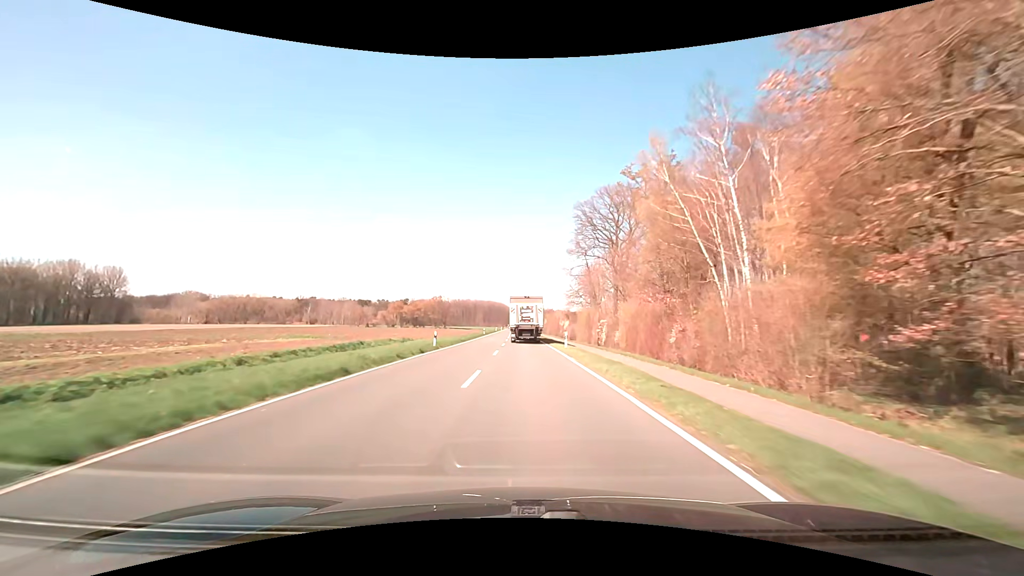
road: secondary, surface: asphalt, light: Day
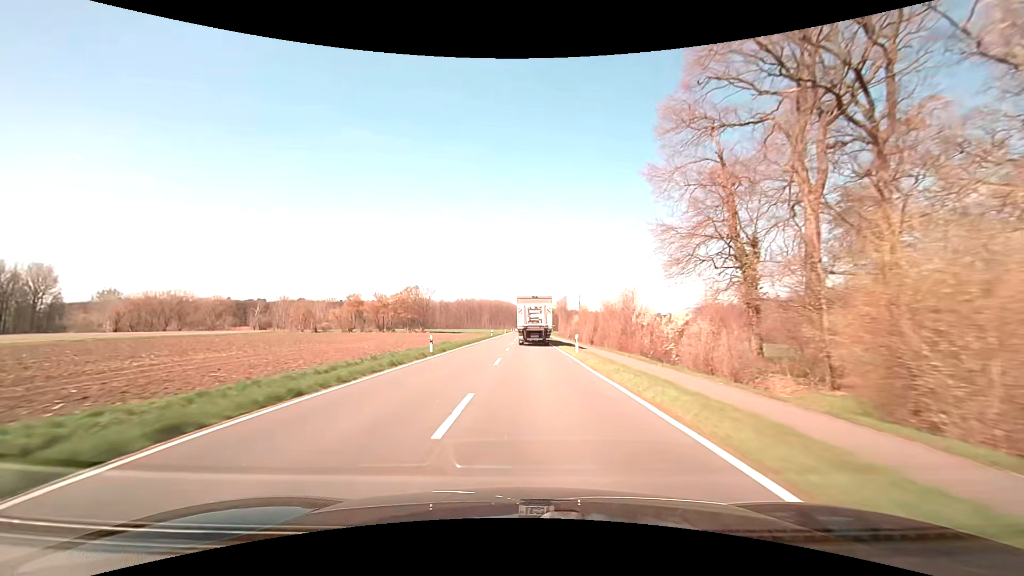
(-0.5, +53.8) m; -1°
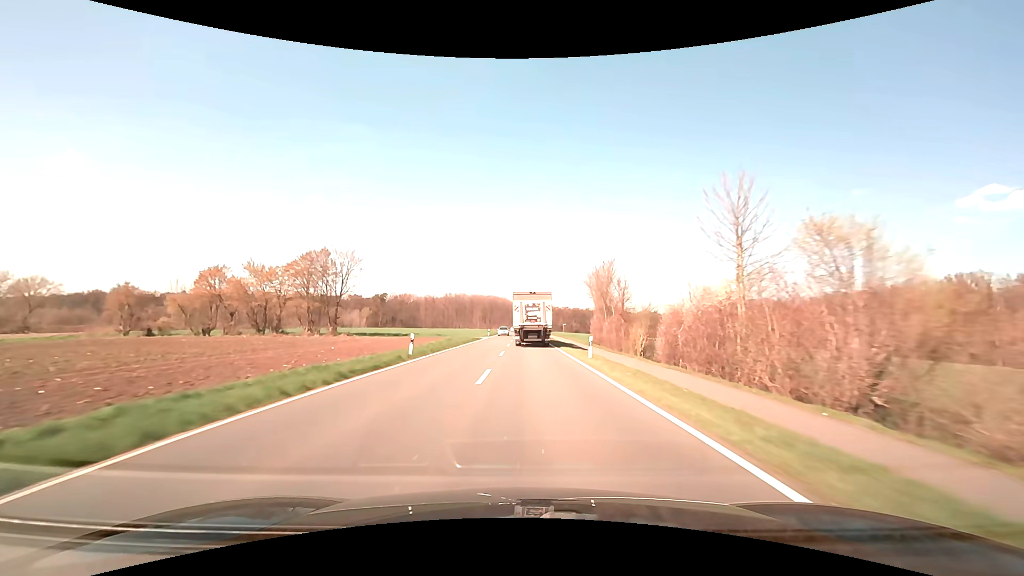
(-0.2, +55.8) m; 0°
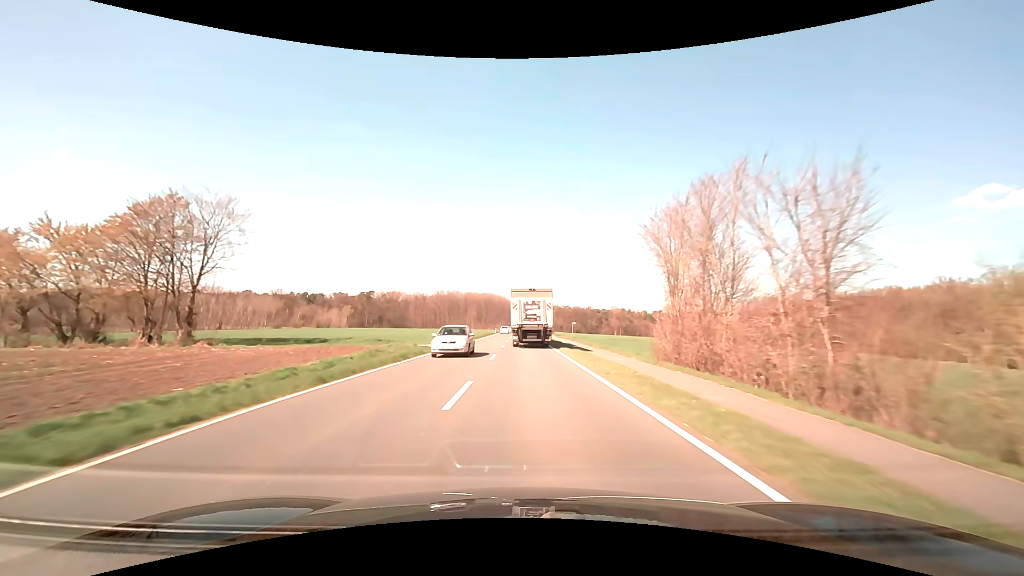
(+0.1, +28.3) m; 0°
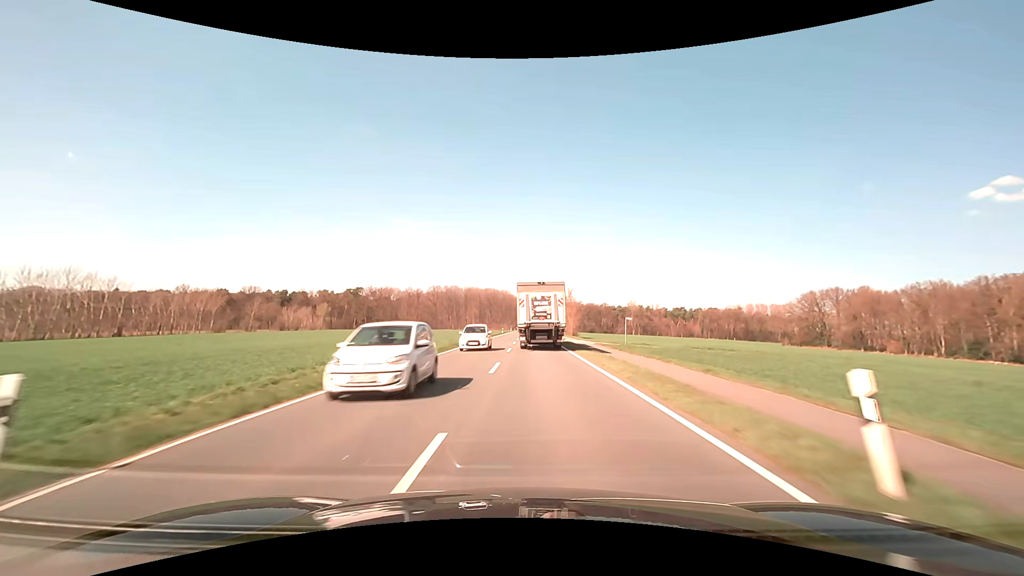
(-0.3, +42.9) m; -1°
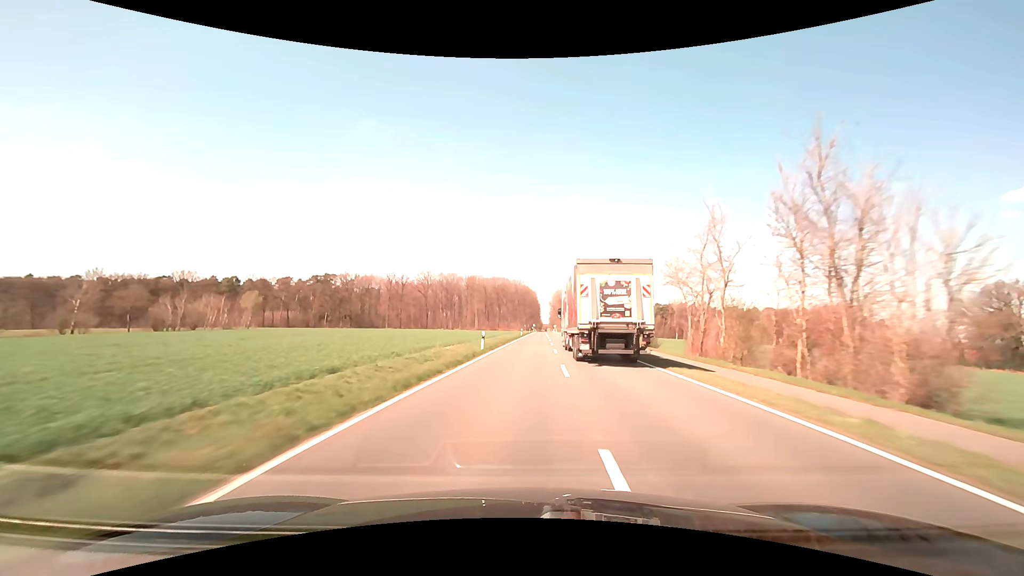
(-1.0, +74.7) m; -2°
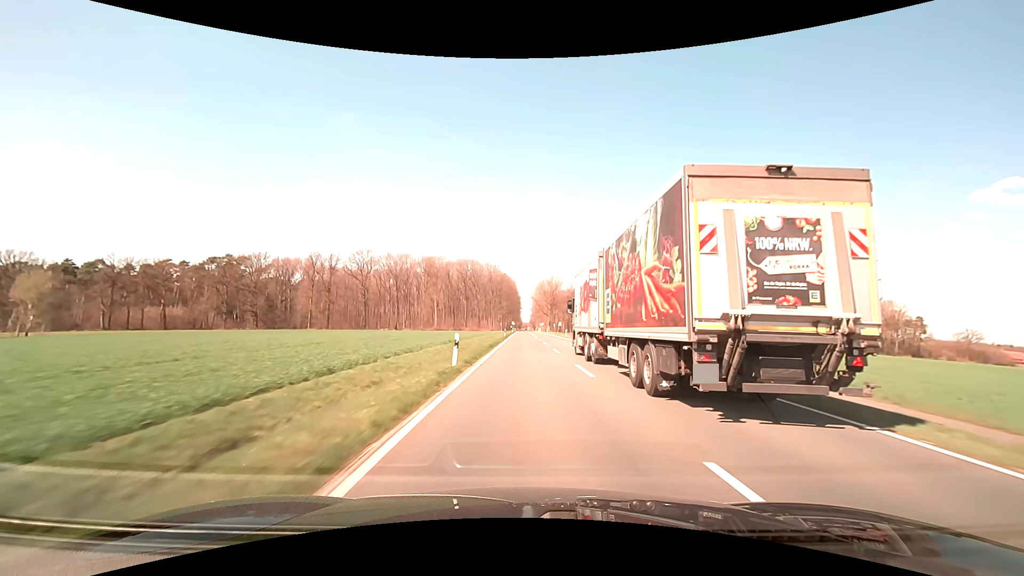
(+1.2, +62.1) m; +2°
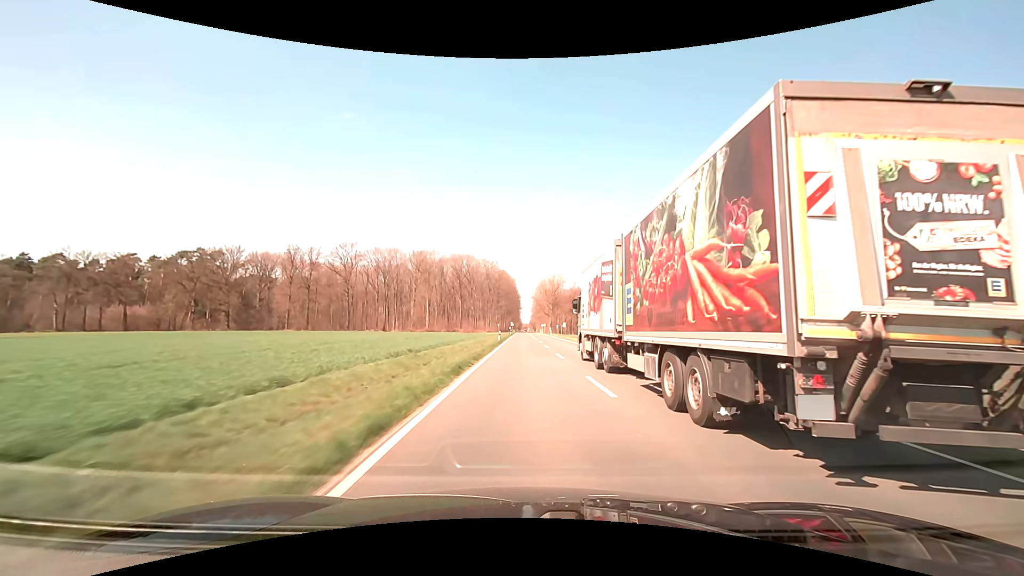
(0.0, +15.6) m; 0°
(0, +10) (0, +20) (0, +30) (0, +40) (0, +50) (0, +60) (0, +70) (0, +80) (0, +90) (0, +100) m
